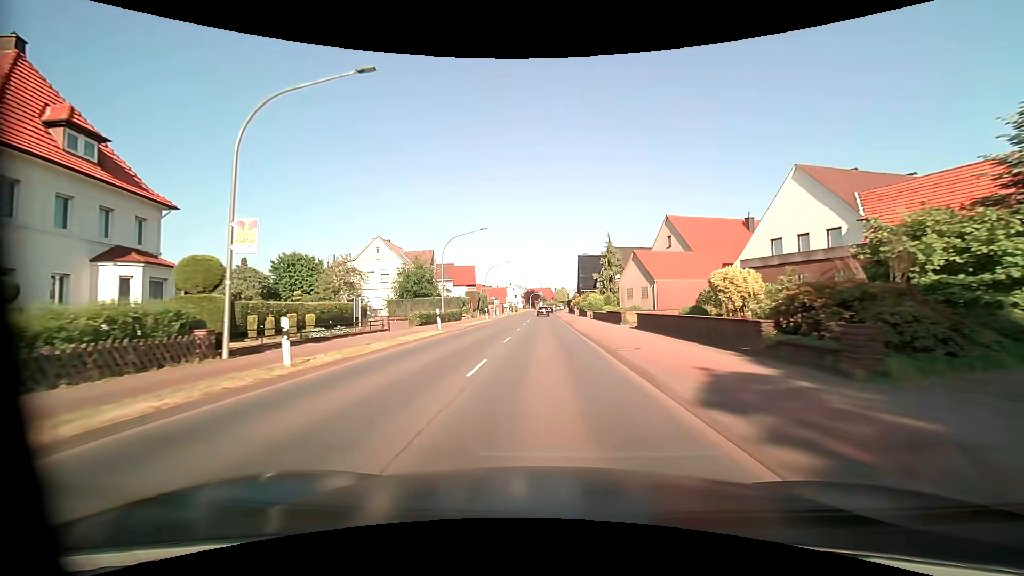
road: primary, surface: asphalt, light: Day
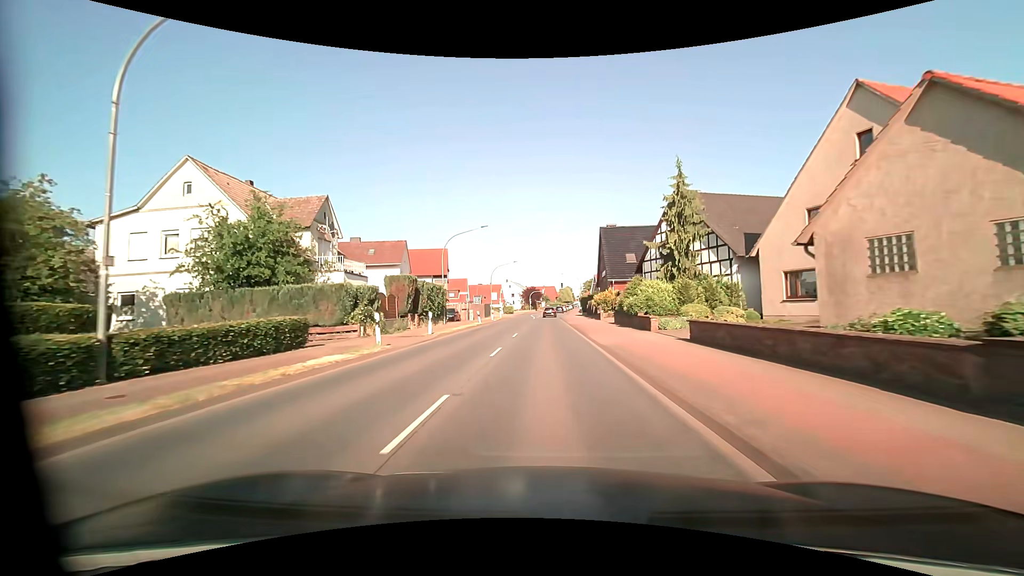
(0.0, +32.2) m; 0°
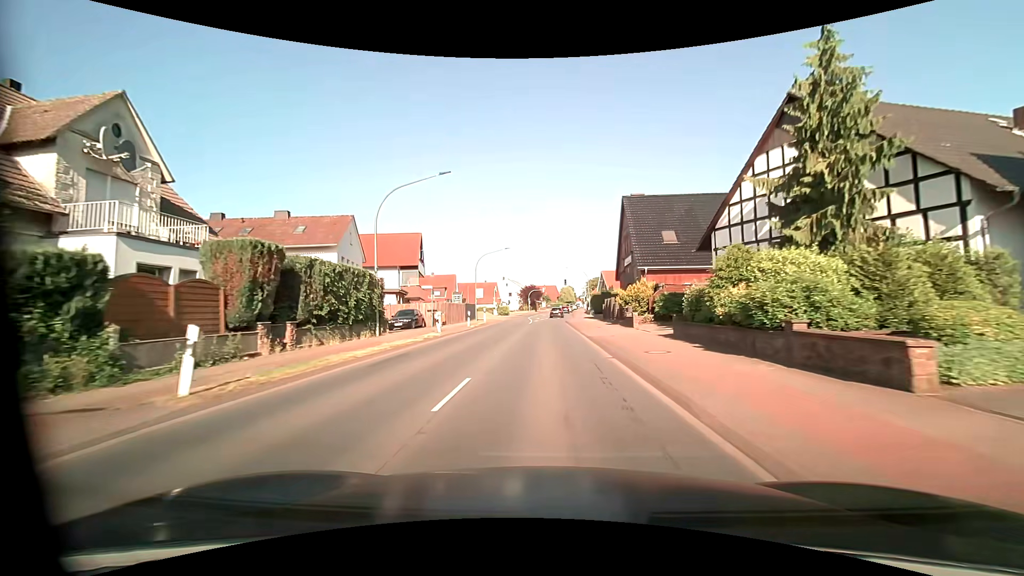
(0.0, +16.1) m; 0°
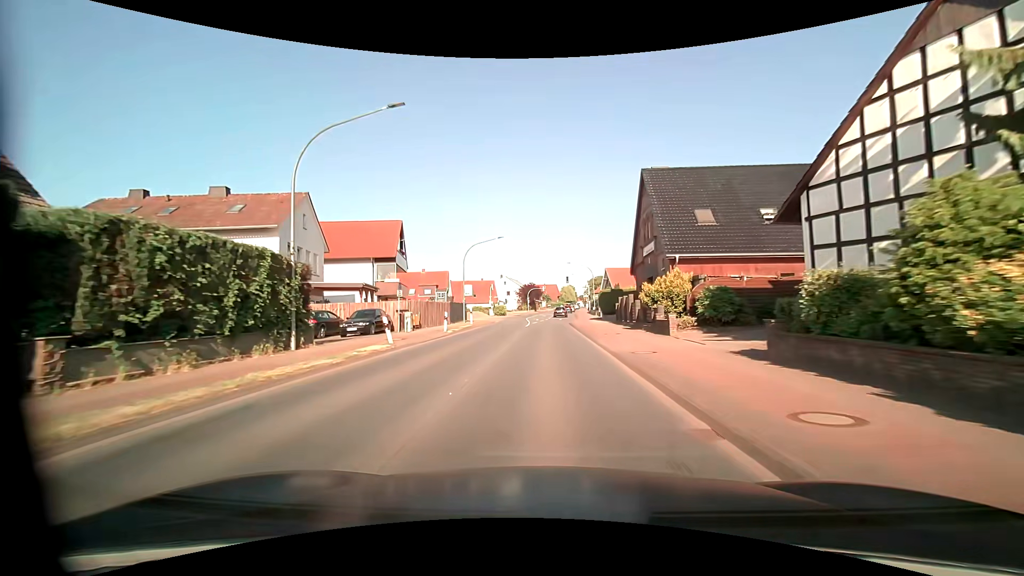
(0.0, +8.1) m; 0°
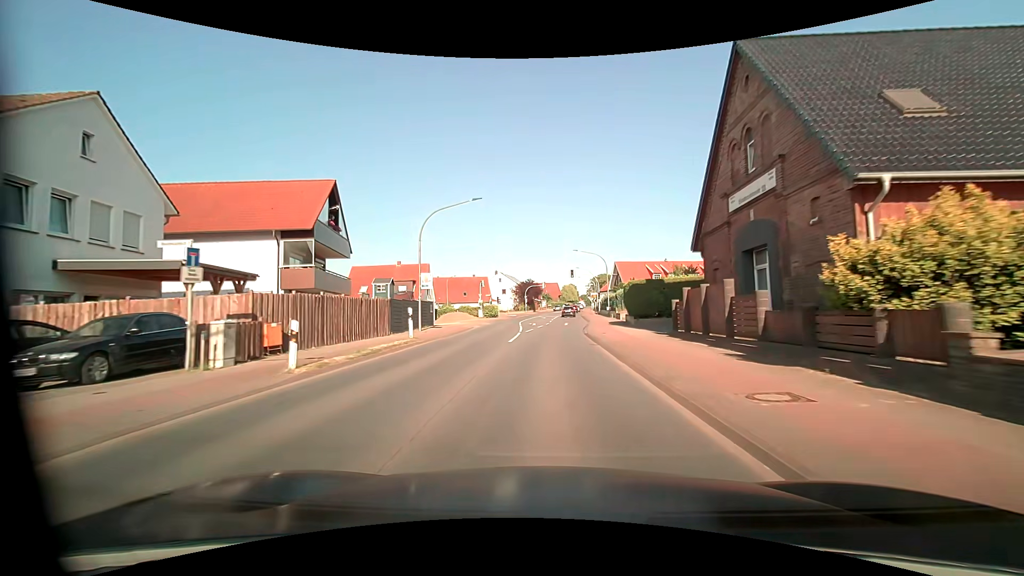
(+0.1, +16.1) m; 0°
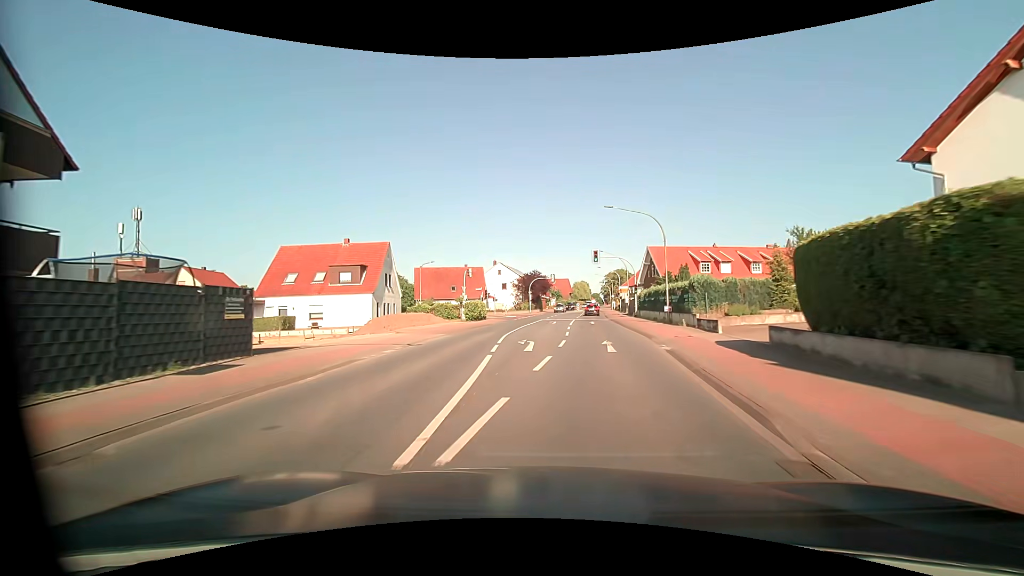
(-0.2, +24.2) m; -1°
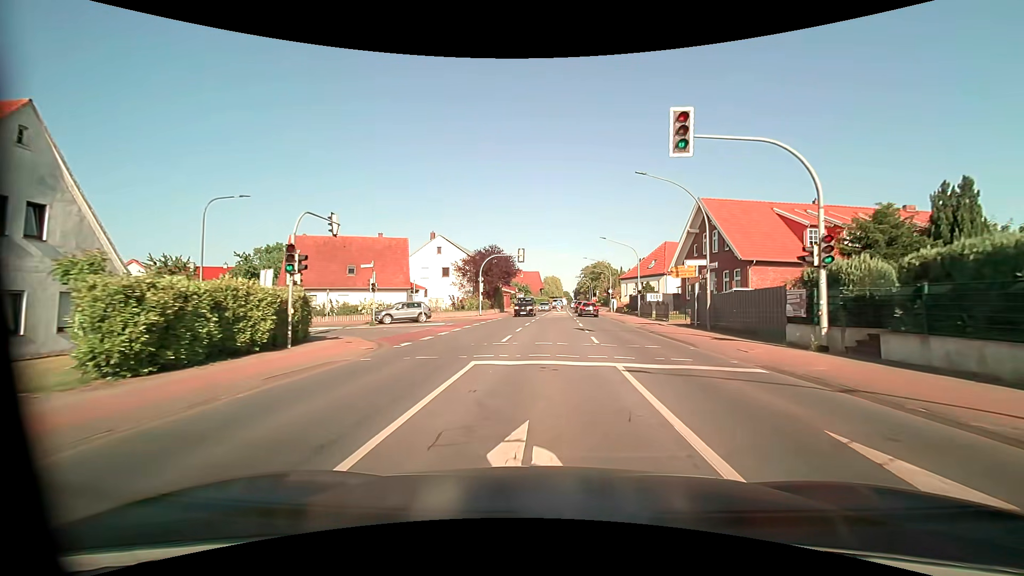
(+0.4, +36.5) m; +4°
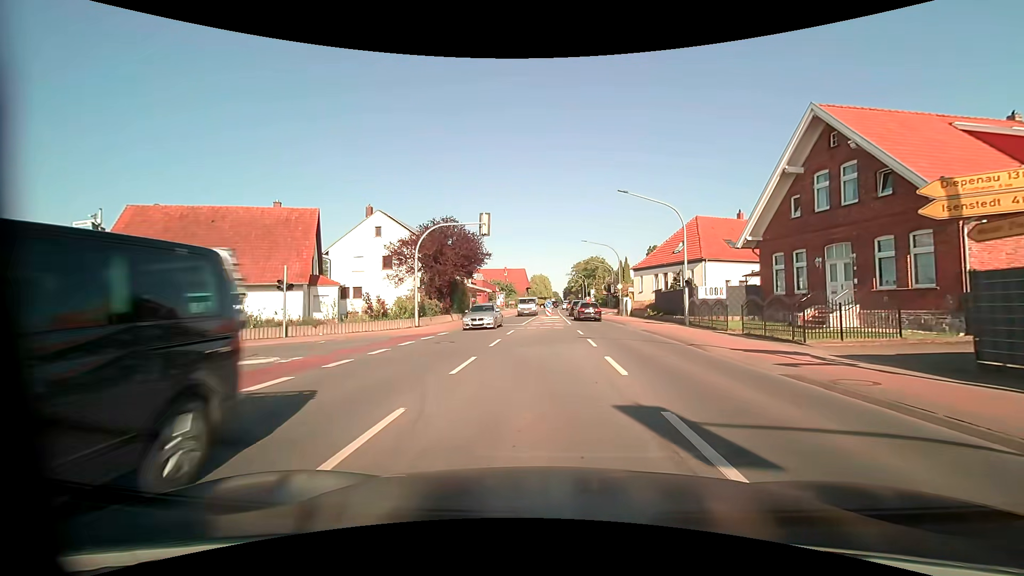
(+0.4, +19.3) m; +1°
